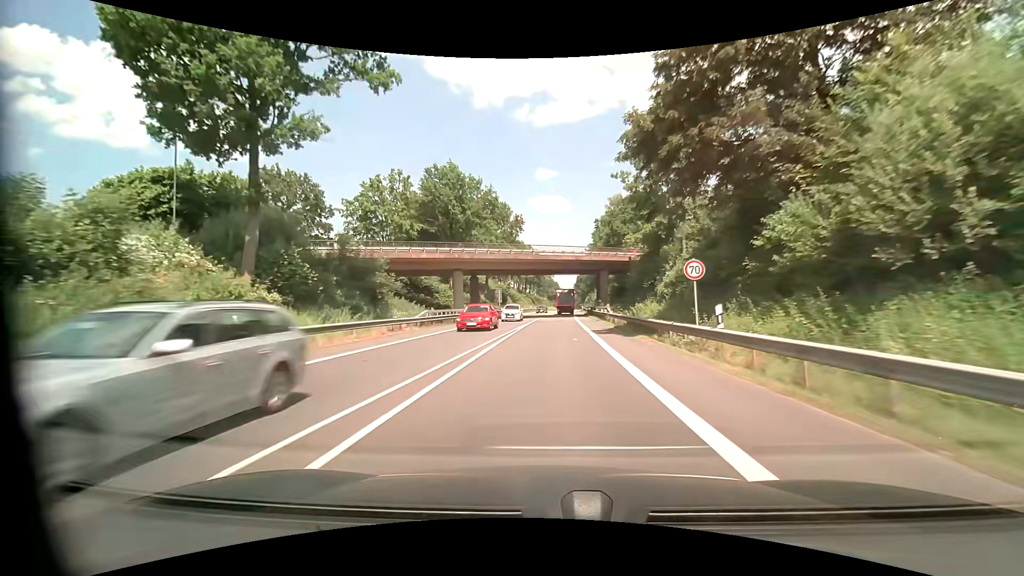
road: primary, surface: asphalt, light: Day
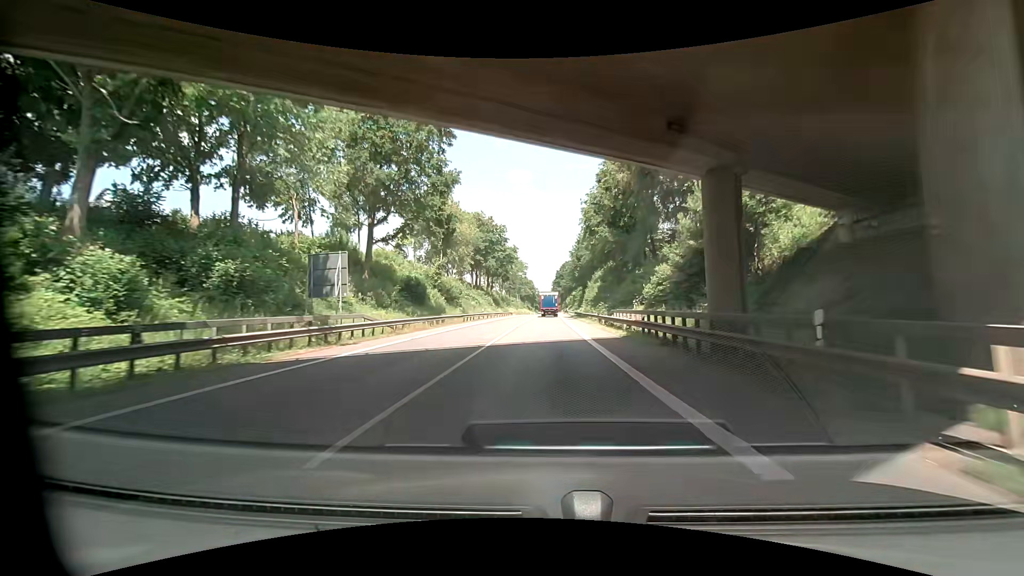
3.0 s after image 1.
(+1.6, +54.3) m; +3°
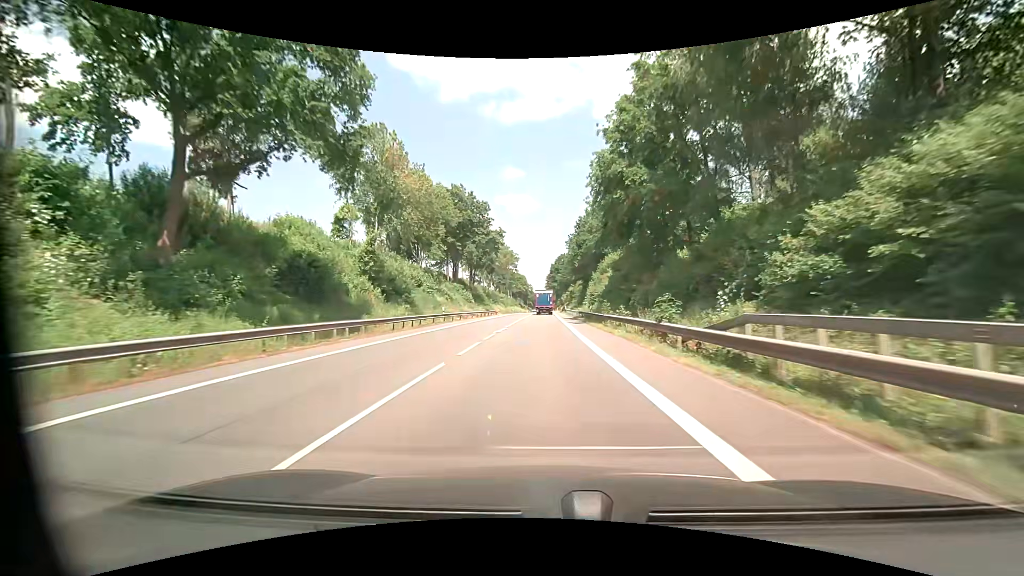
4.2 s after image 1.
(+0.1, +21.4) m; +1°
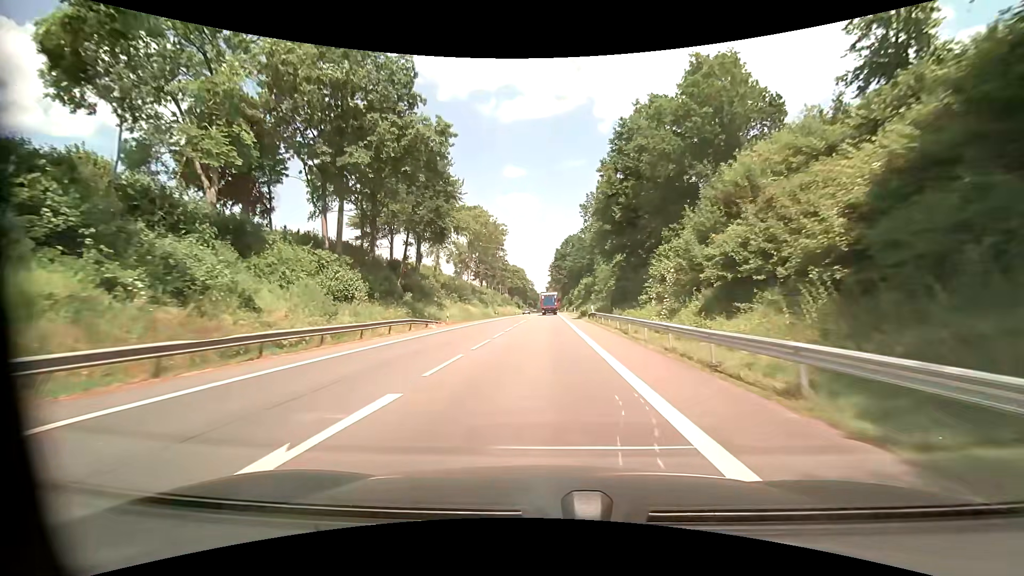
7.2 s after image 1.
(+0.1, +51.6) m; 0°
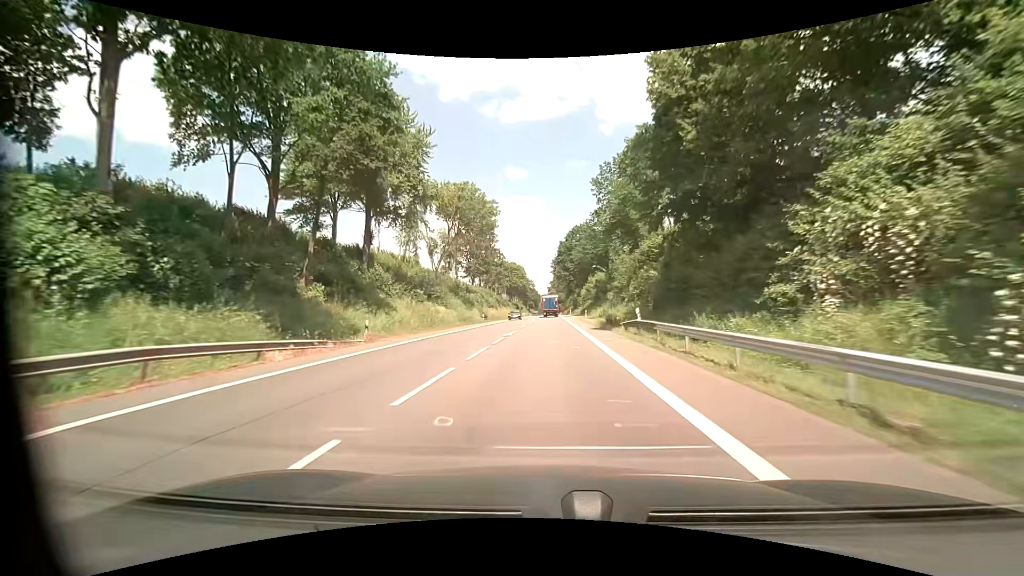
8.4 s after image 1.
(-0.2, +20.8) m; -1°
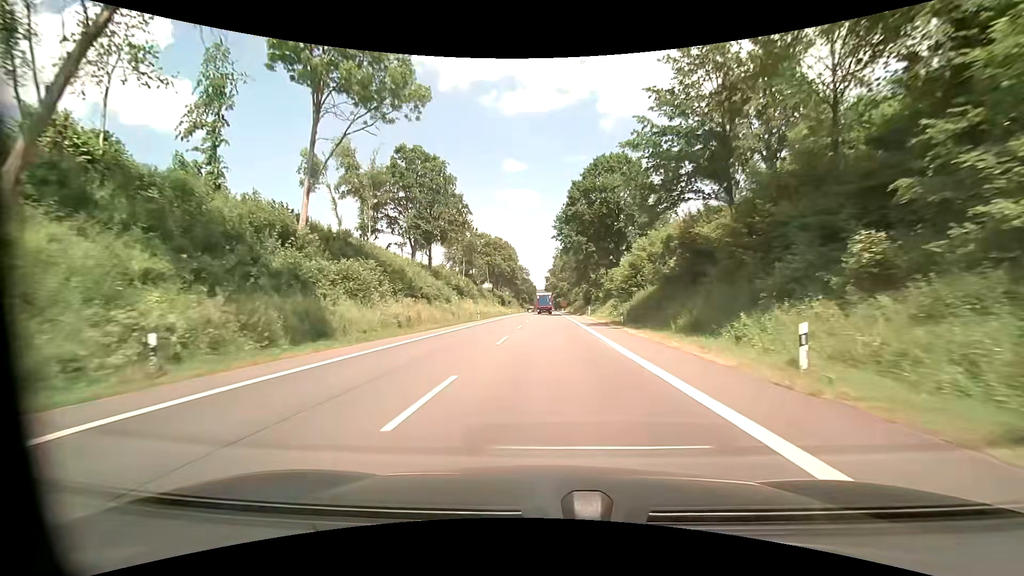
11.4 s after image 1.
(+0.3, +55.8) m; 0°
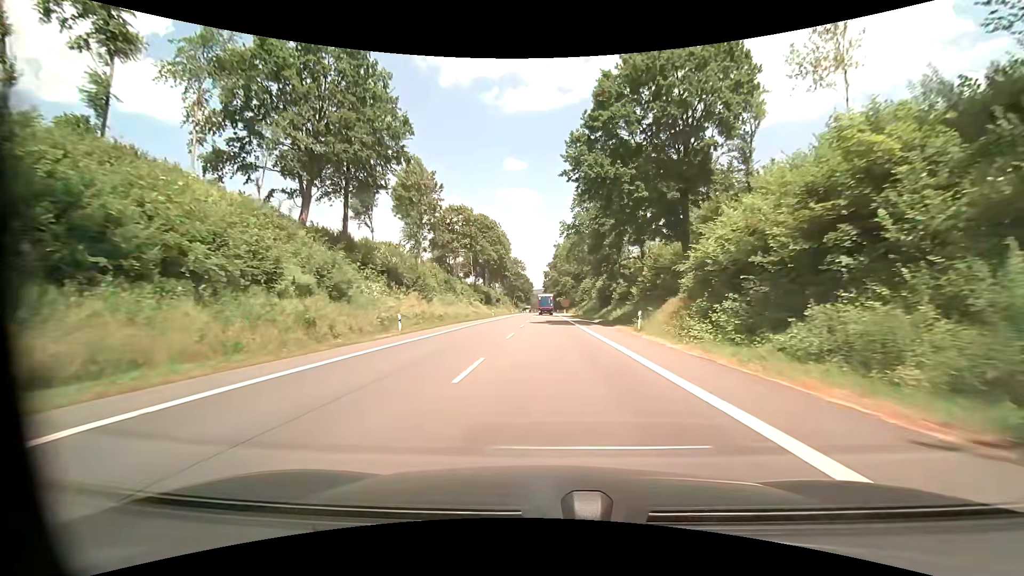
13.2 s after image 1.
(+0.1, +32.4) m; +1°
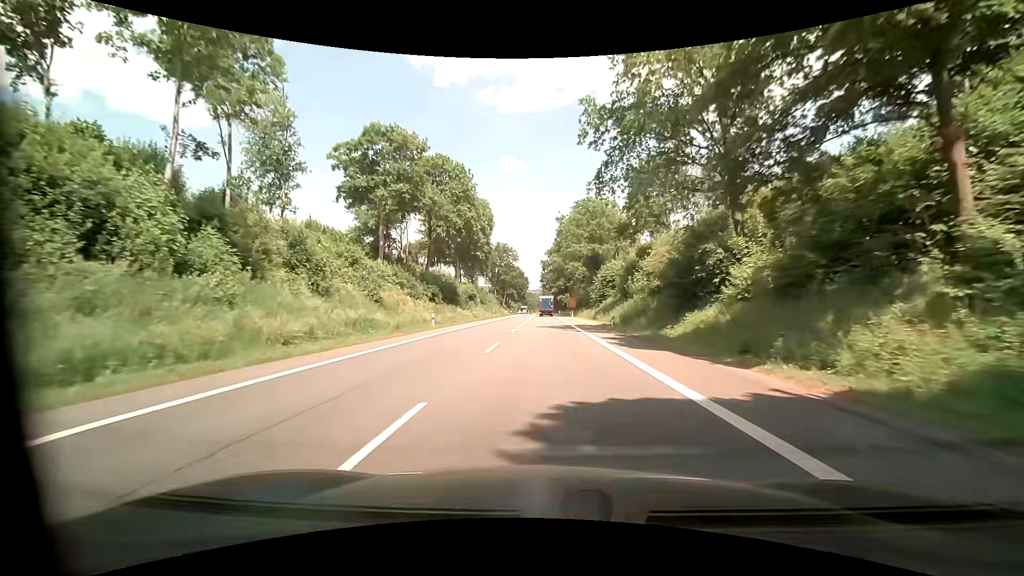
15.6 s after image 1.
(-0.1, +41.7) m; 0°
(0, +10) (0, +20) (0, +30) (0, +40) (0, +50) (0, +60) (0, +70) (0, +80) (0, +90) (0, +100) m
